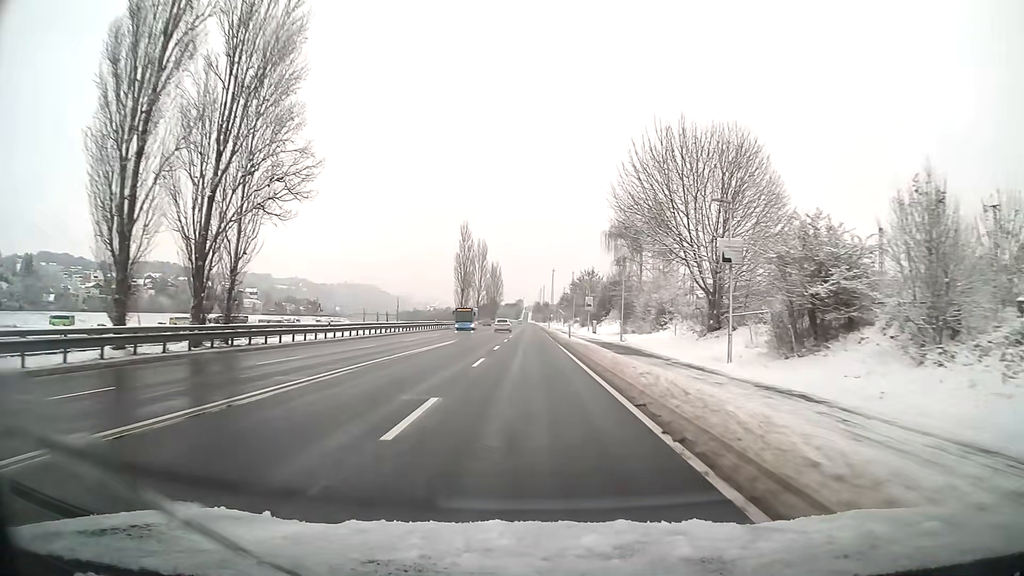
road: primary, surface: asphalt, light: Day
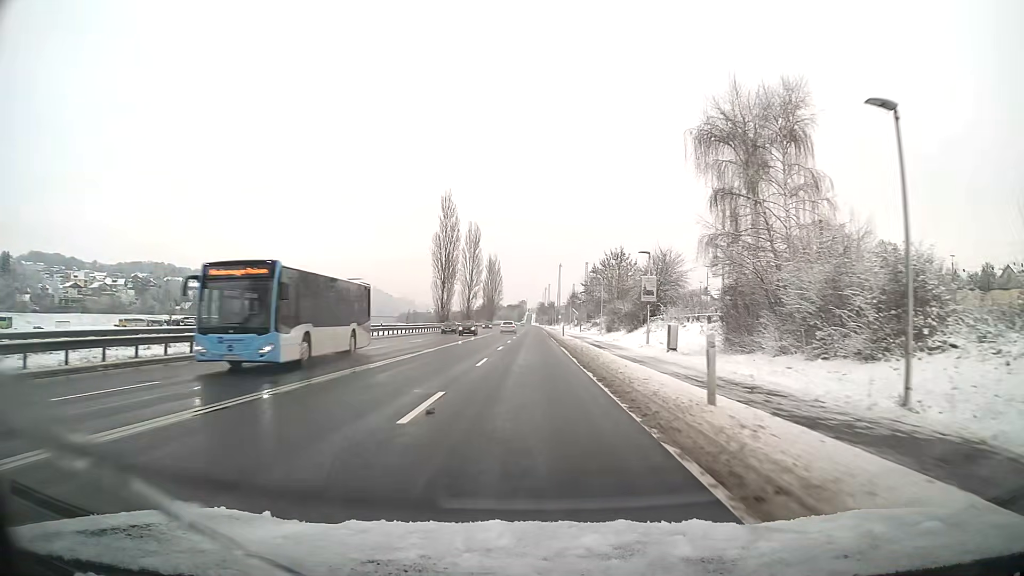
(-0.1, +34.3) m; 0°
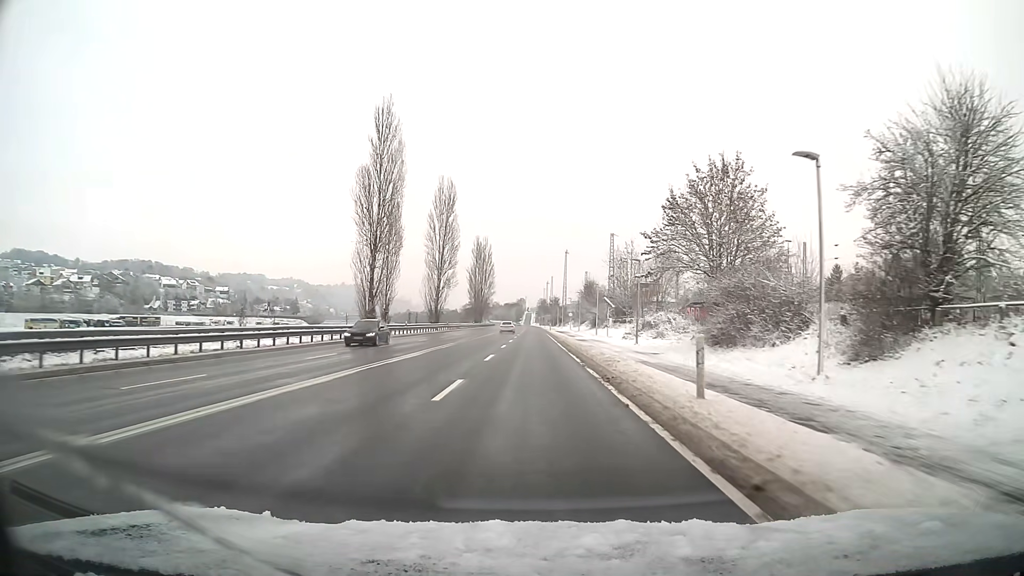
(0.0, +45.7) m; 0°
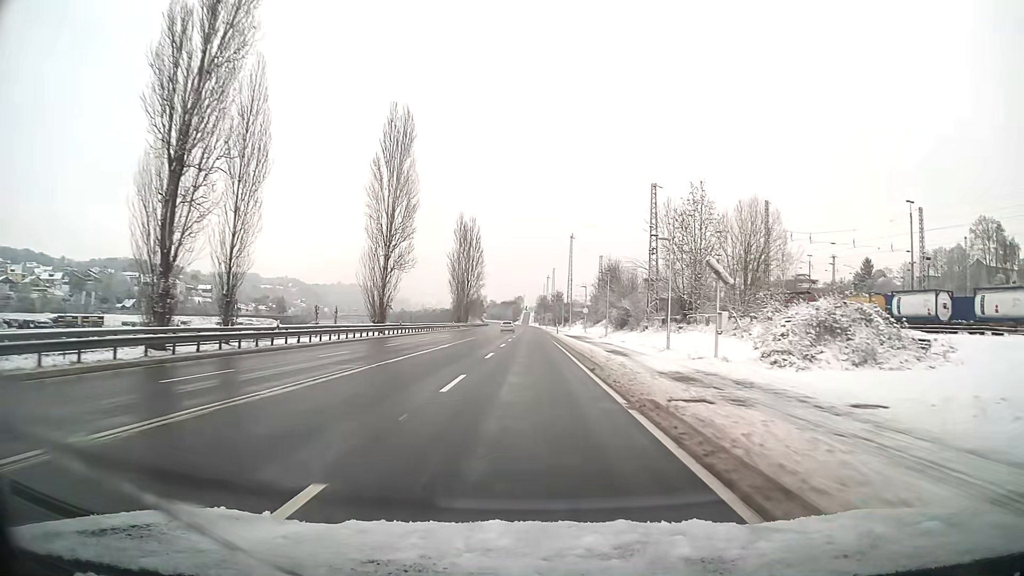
(0.0, +34.3) m; 0°
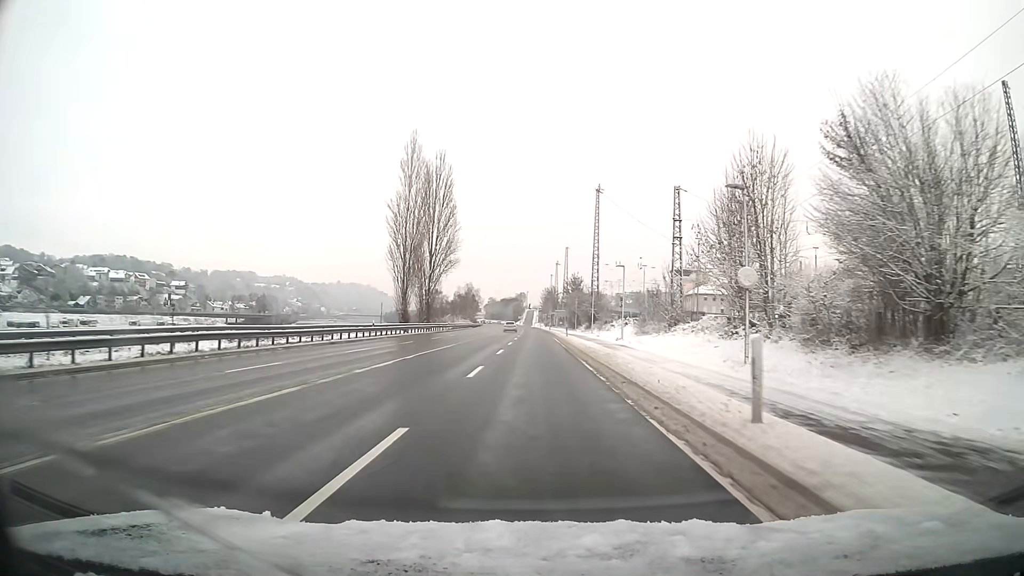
(-0.2, +57.0) m; 0°
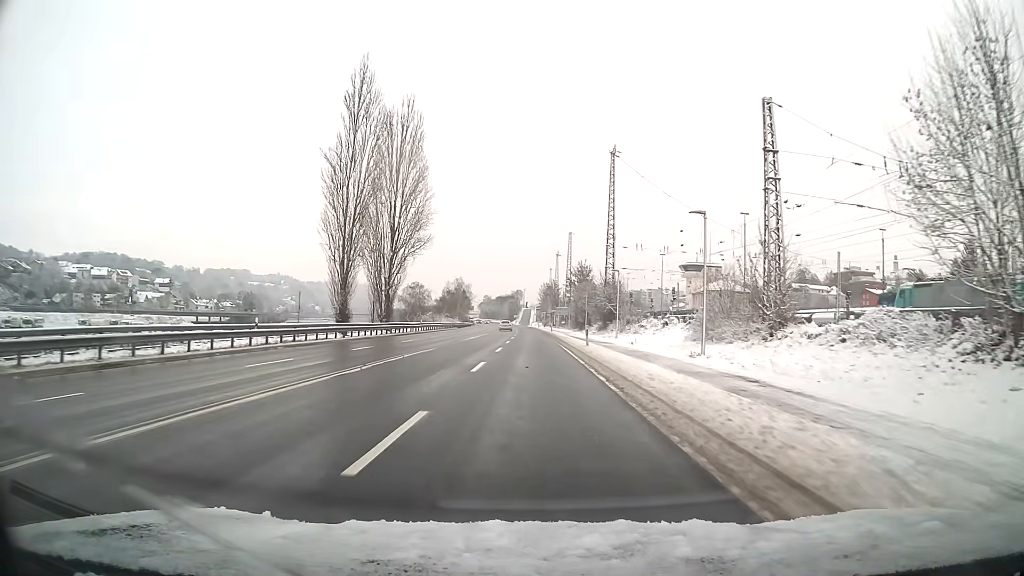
(0.0, +22.7) m; 0°
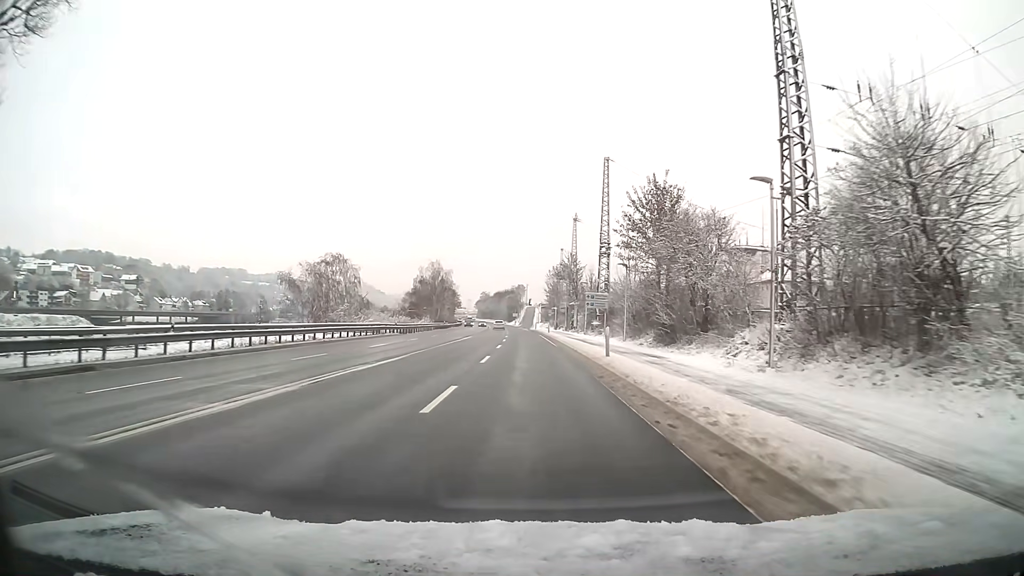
(-0.2, +56.2) m; 0°
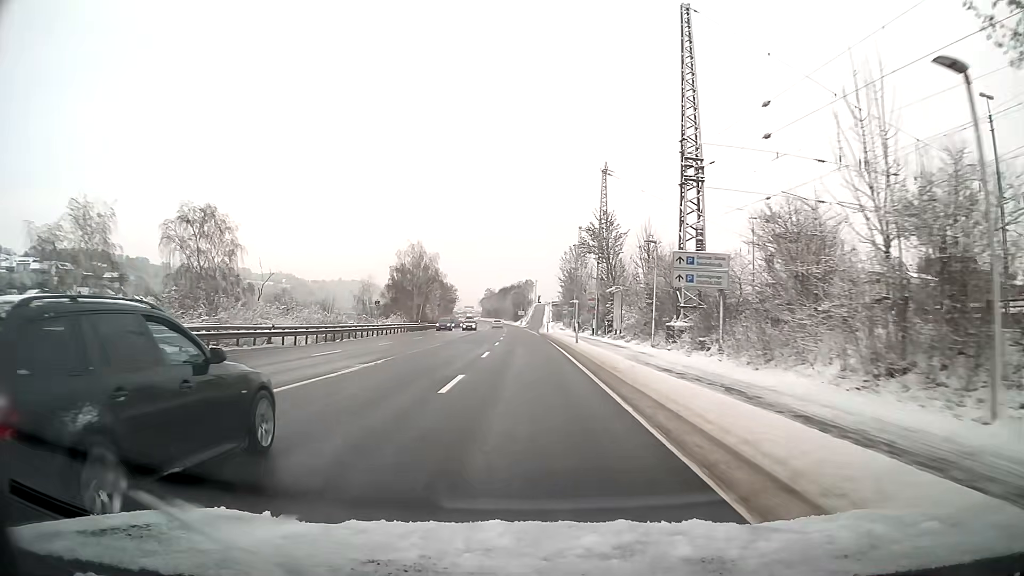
(-0.2, +33.8) m; -1°
